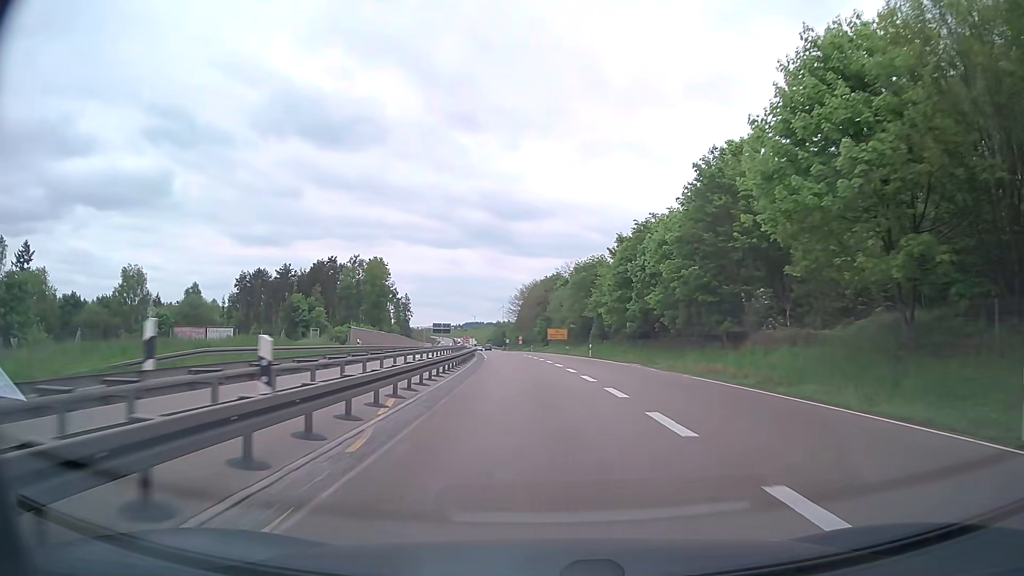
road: trunk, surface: asphalt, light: Day
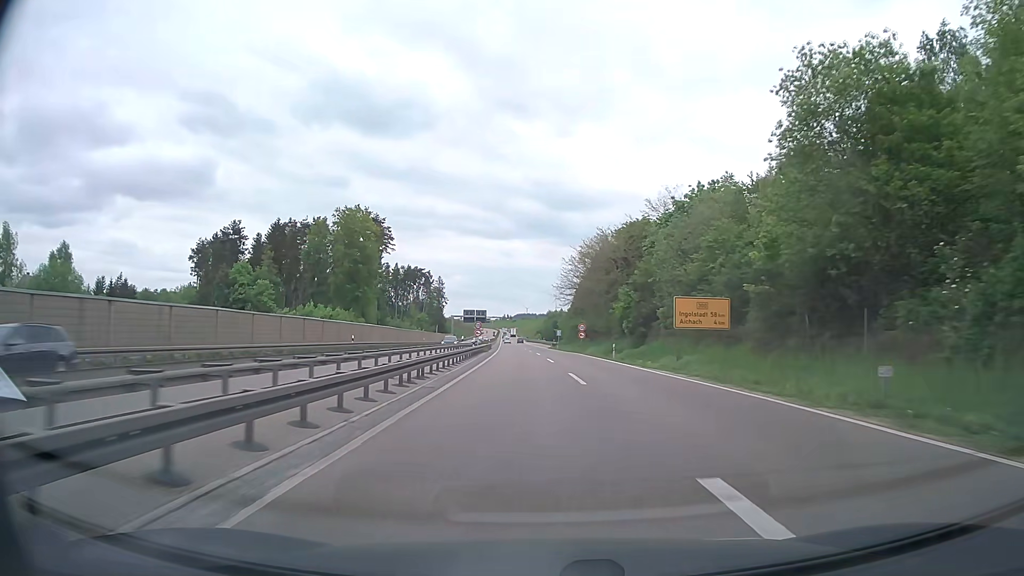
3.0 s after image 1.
(-2.9, +59.6) m; -4°
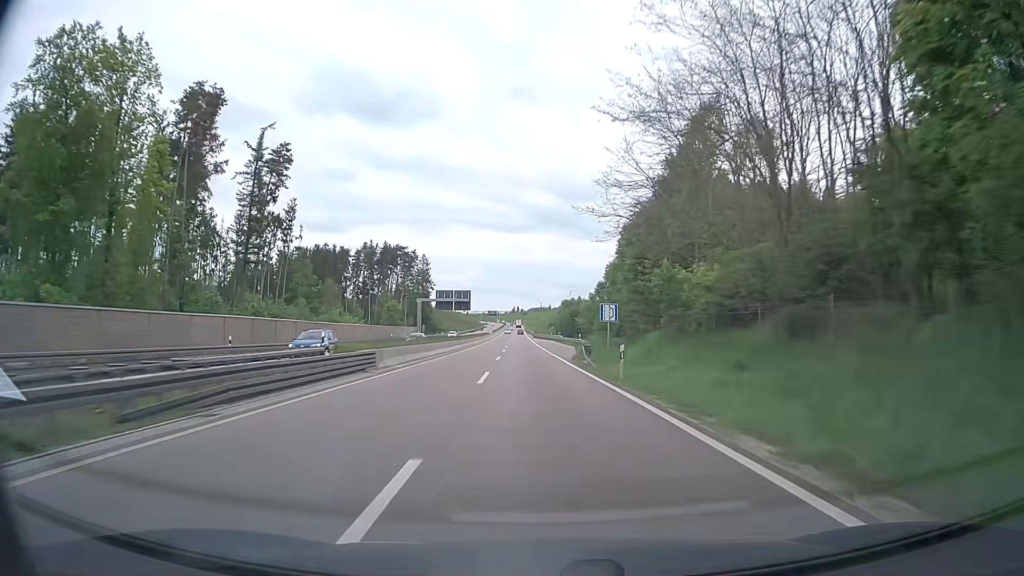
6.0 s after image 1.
(-0.1, +72.9) m; -1°
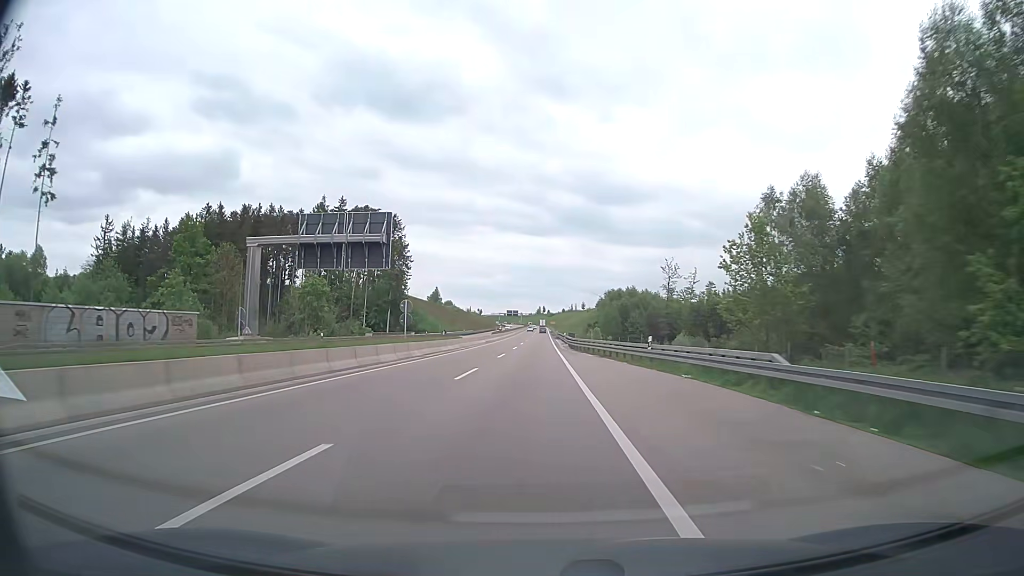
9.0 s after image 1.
(-2.1, +90.3) m; -2°
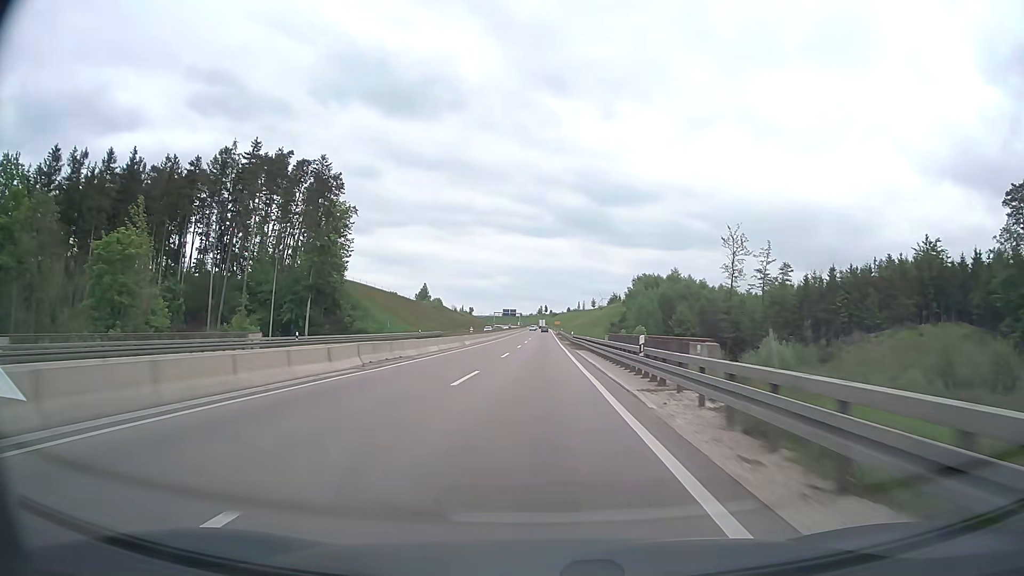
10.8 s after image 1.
(-0.2, +57.3) m; 0°
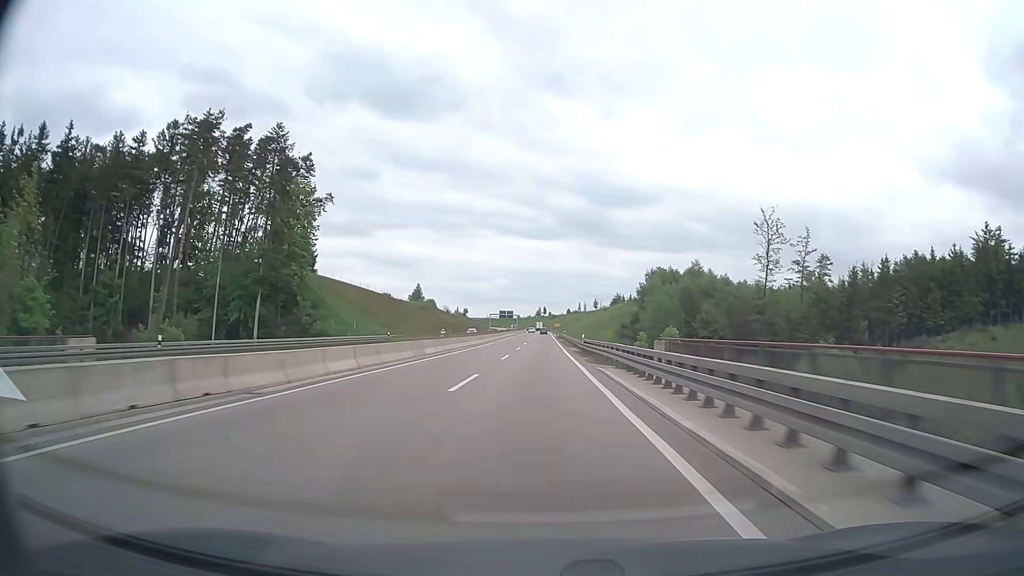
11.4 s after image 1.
(0.0, +19.0) m; 0°
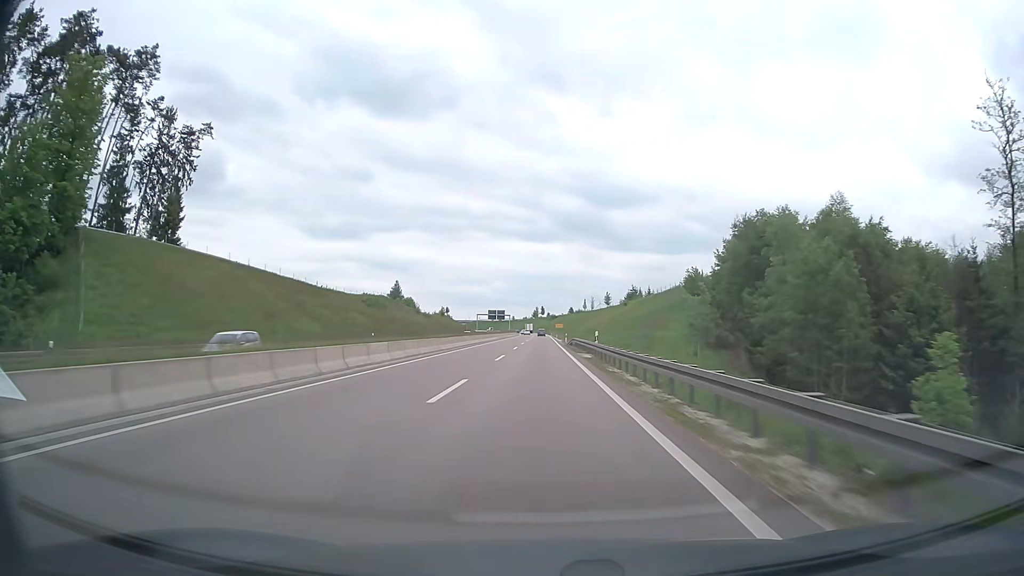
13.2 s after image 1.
(+0.4, +57.0) m; 0°
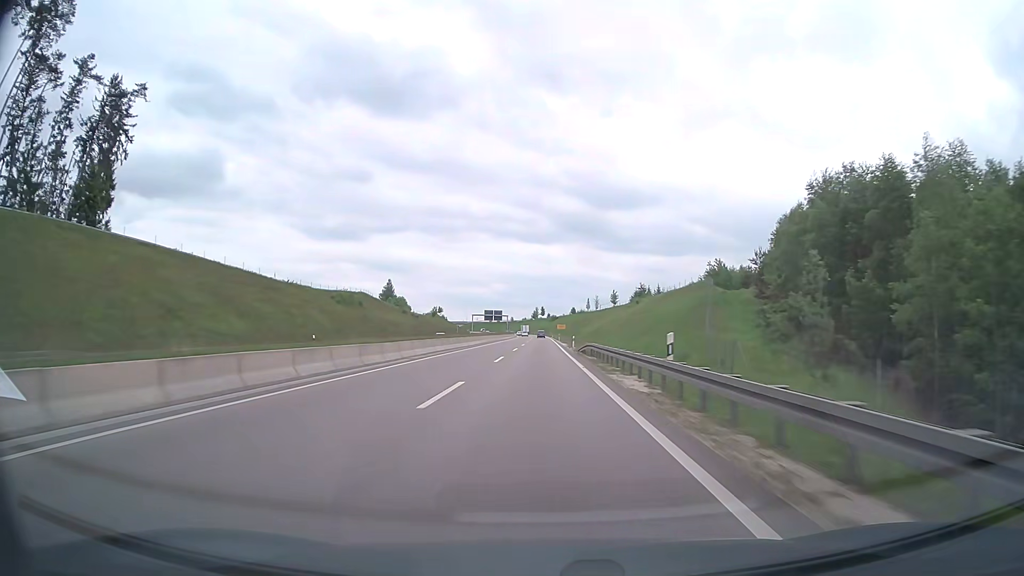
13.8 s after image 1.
(0.0, +19.0) m; 0°
(0, +10) (0, +20) (0, +30) (0, +40) (0, +50) (0, +60) (0, +70) (0, +80) (0, +90) (0, +100) m
